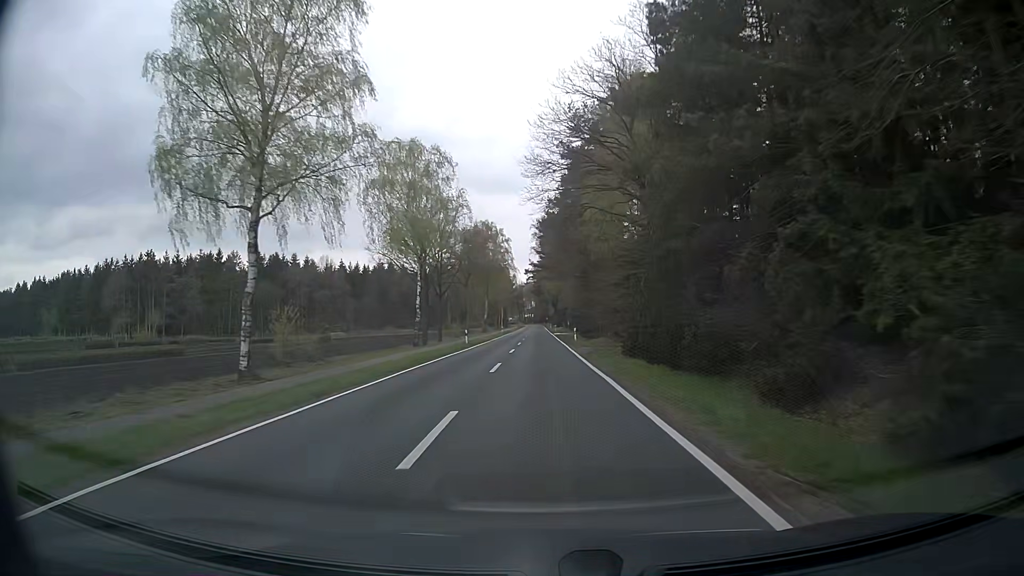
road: secondary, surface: asphalt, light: Day
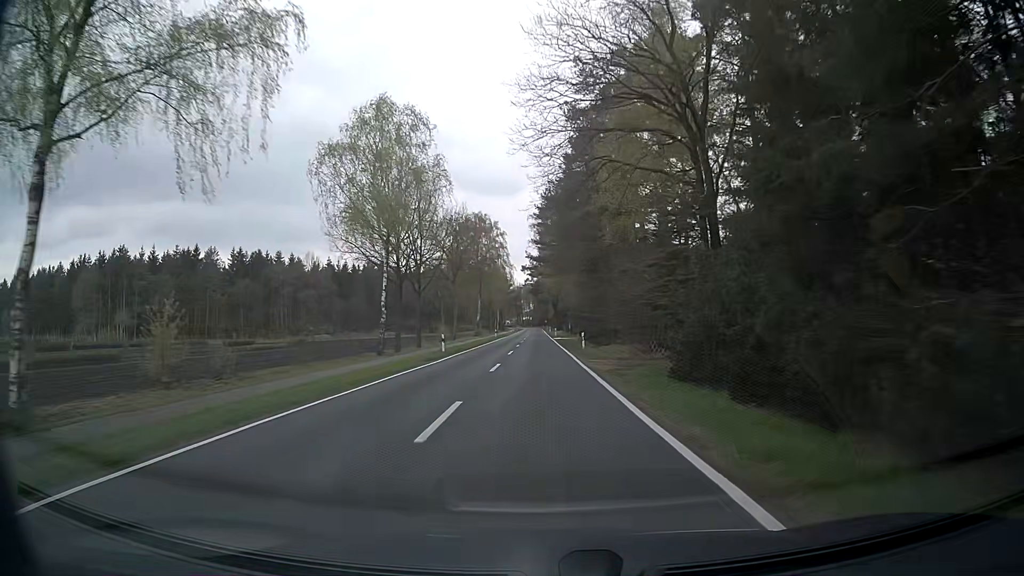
(+0.1, +10.8) m; +1°
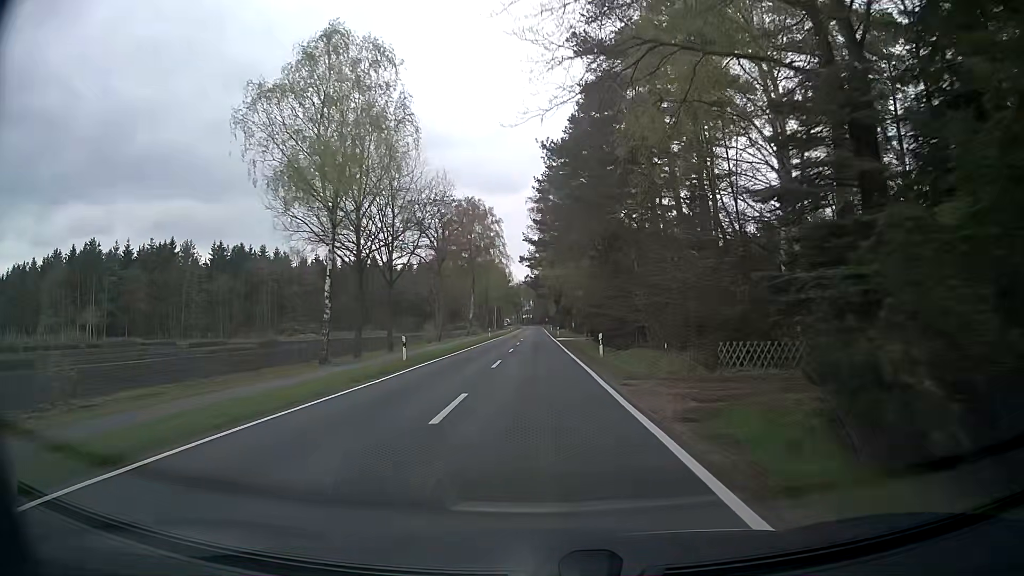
(0.0, +10.8) m; 0°
(0, +10) (0, +20) (0, +30) (0, +40) (0, +50) (0, +60) (0, +70) (0, +80) (-1, +90) (-1, +100) m
